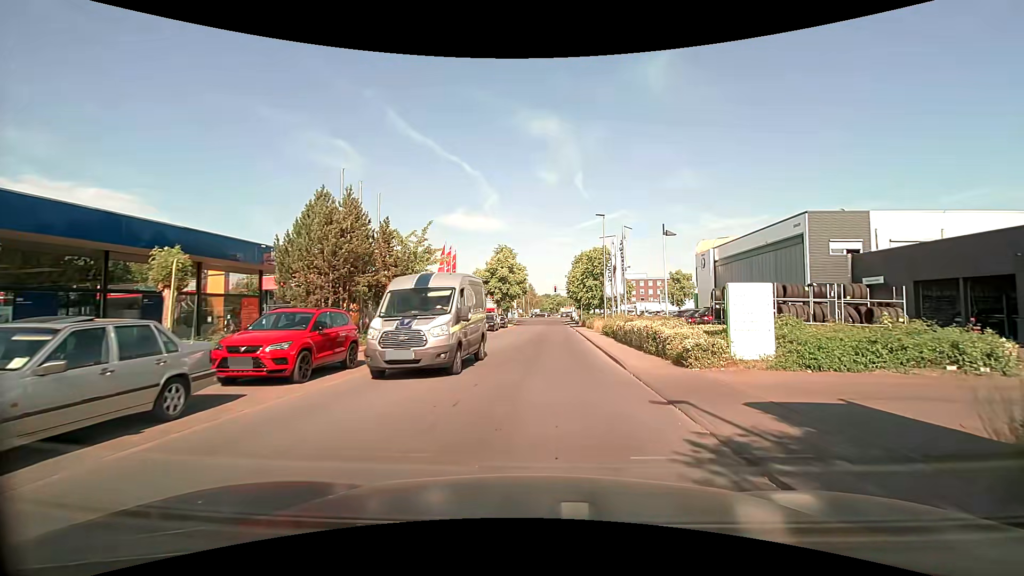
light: Day
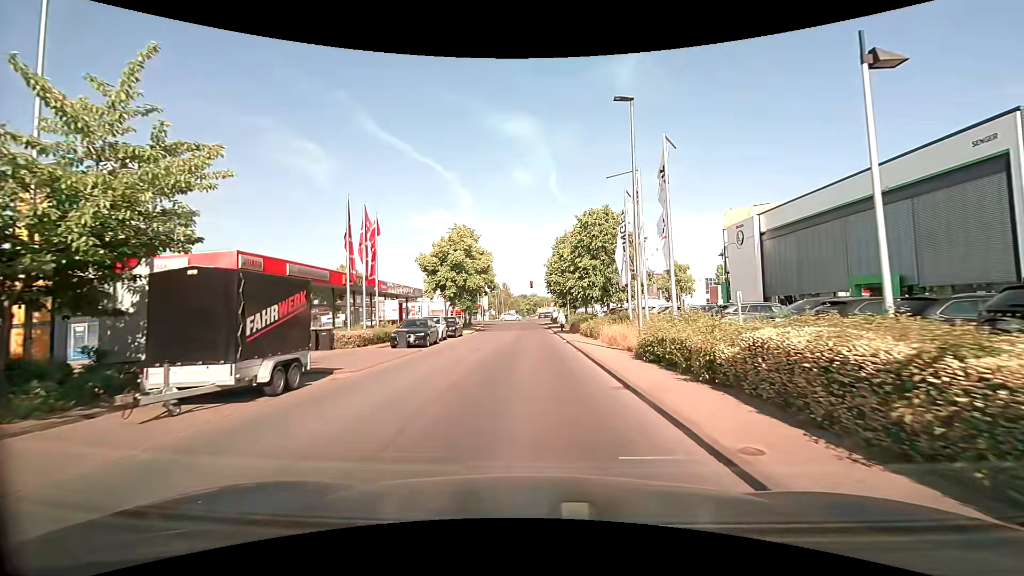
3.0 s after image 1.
(+0.5, +18.0) m; +2°
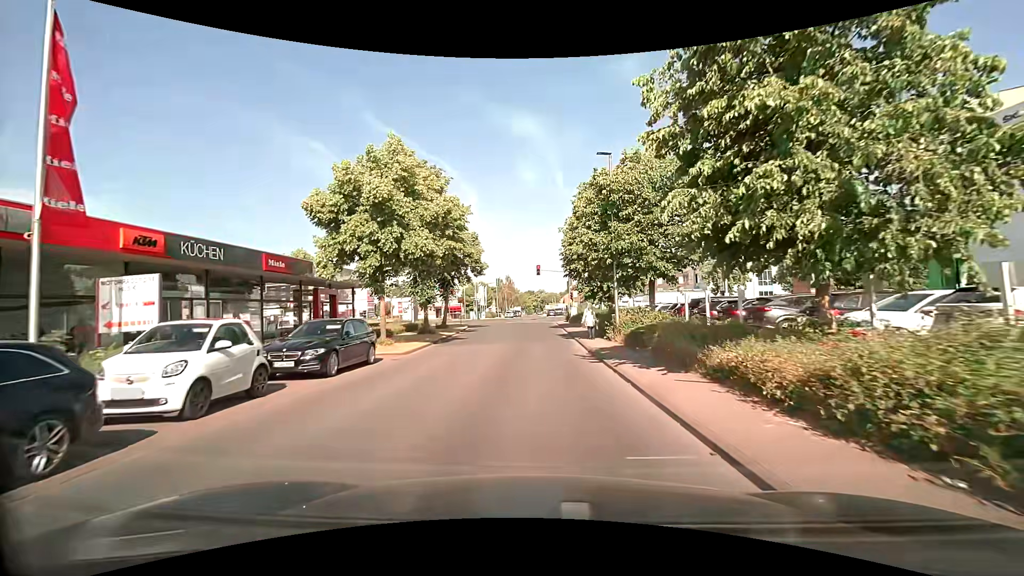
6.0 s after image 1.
(-0.2, +22.4) m; -1°
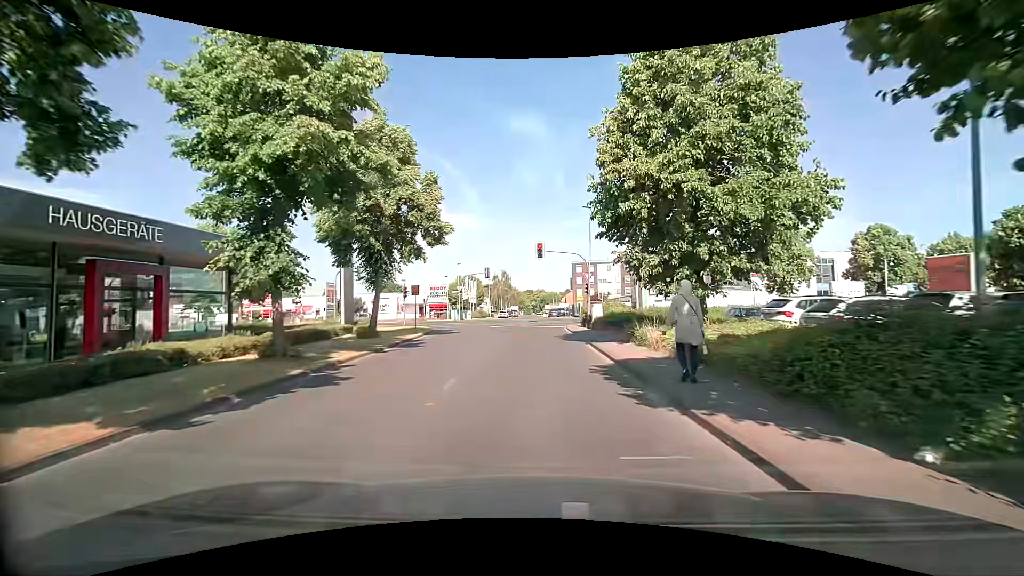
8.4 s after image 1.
(0.0, +18.4) m; 0°
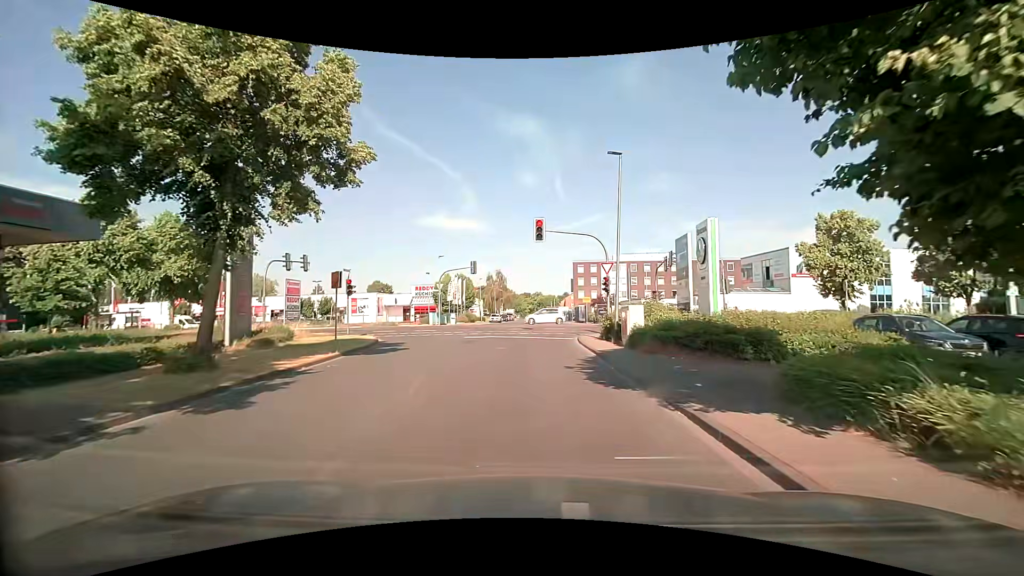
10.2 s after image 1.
(0.0, +11.7) m; +1°
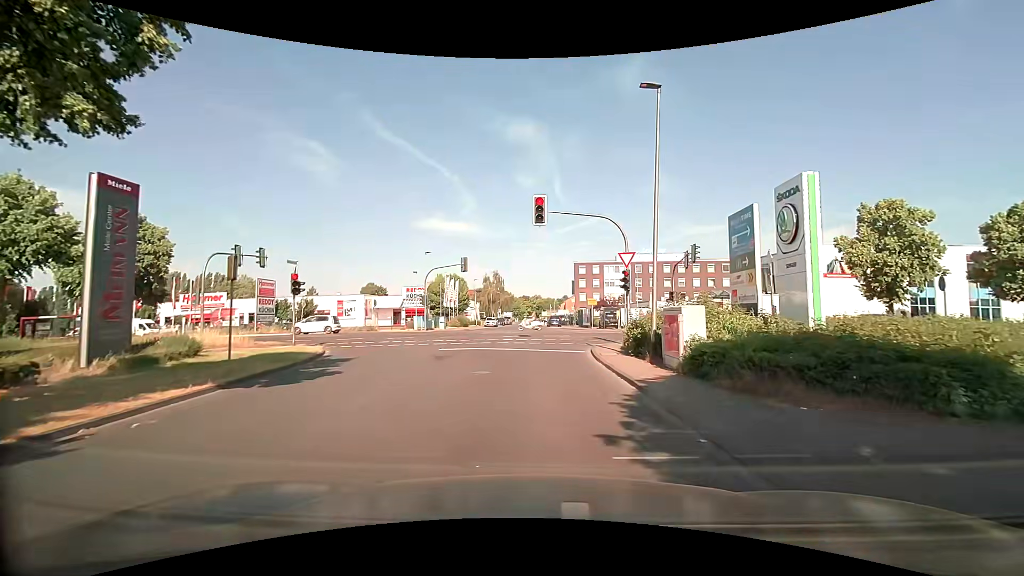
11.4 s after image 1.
(-0.1, +6.4) m; -1°
(0, +10) (+1, +20) (+4, +29) (+13, +33) (+23, +33) (+33, +33) (+43, +33) (+53, +34) (+63, +34) (+73, +34) m
